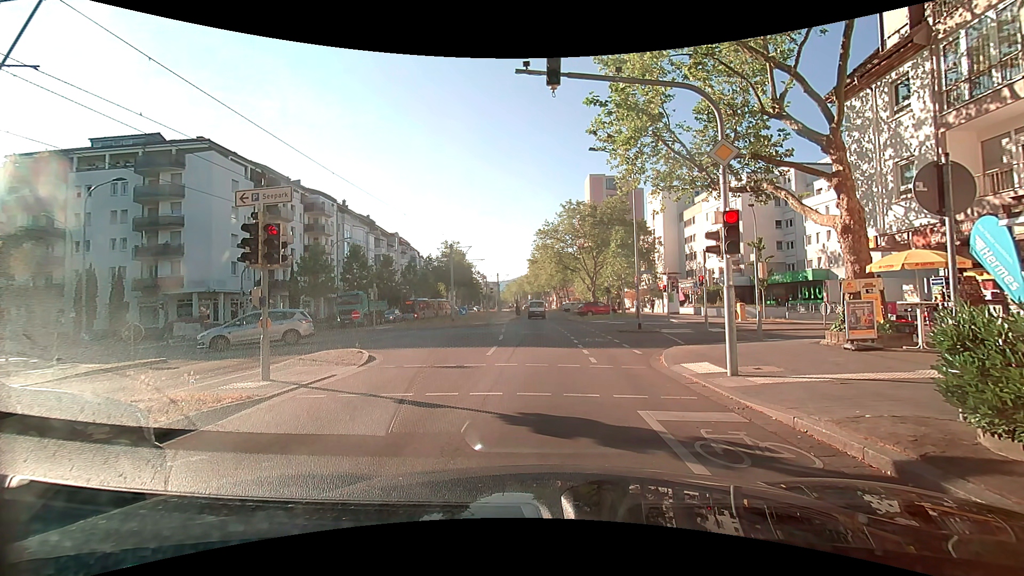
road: tertiary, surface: asphalt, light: Day
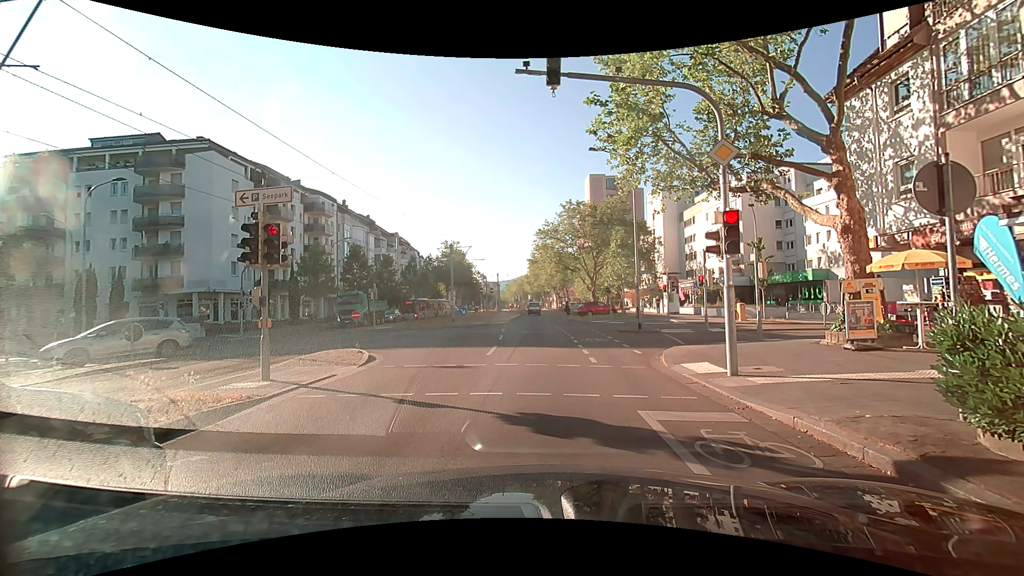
(0.0, 0.0) m; 0°
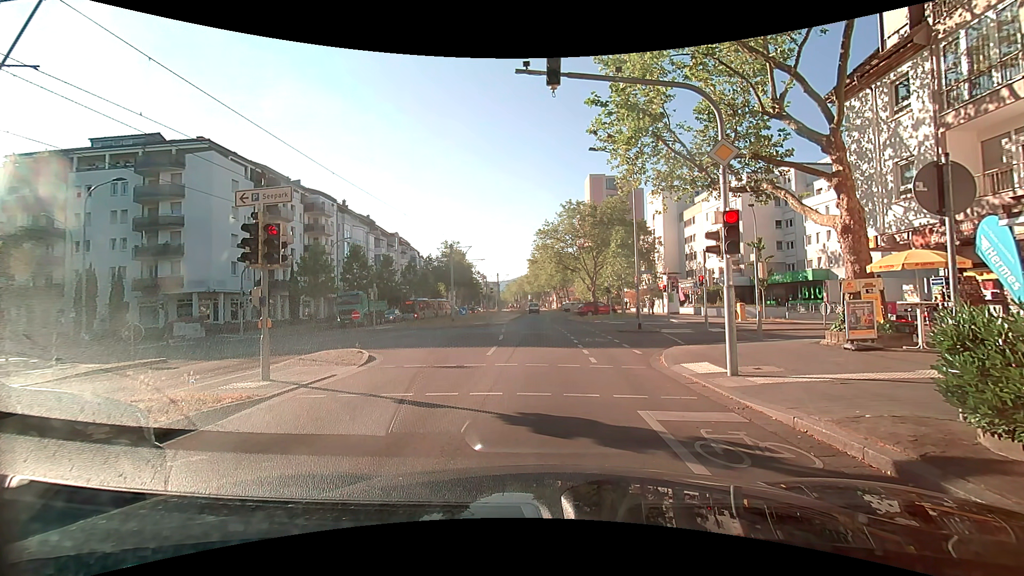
(0.0, 0.0) m; 0°
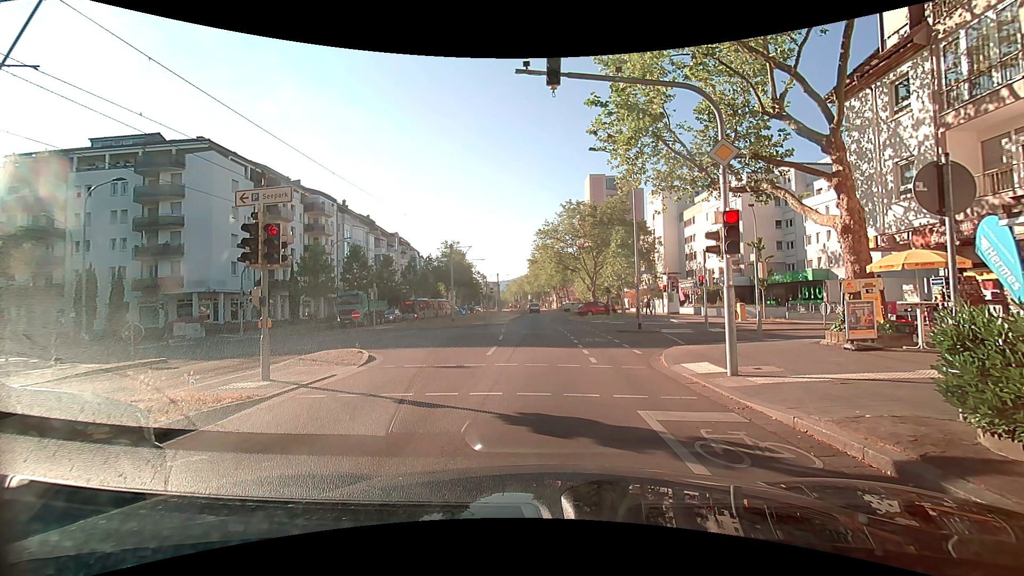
(0.0, 0.0) m; 0°
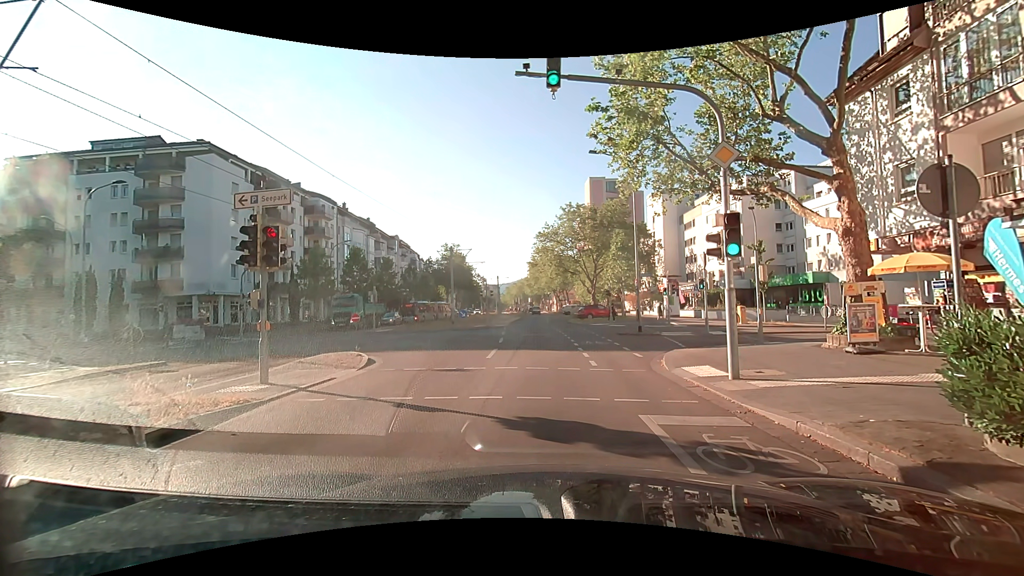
(0.0, 0.0) m; 0°
